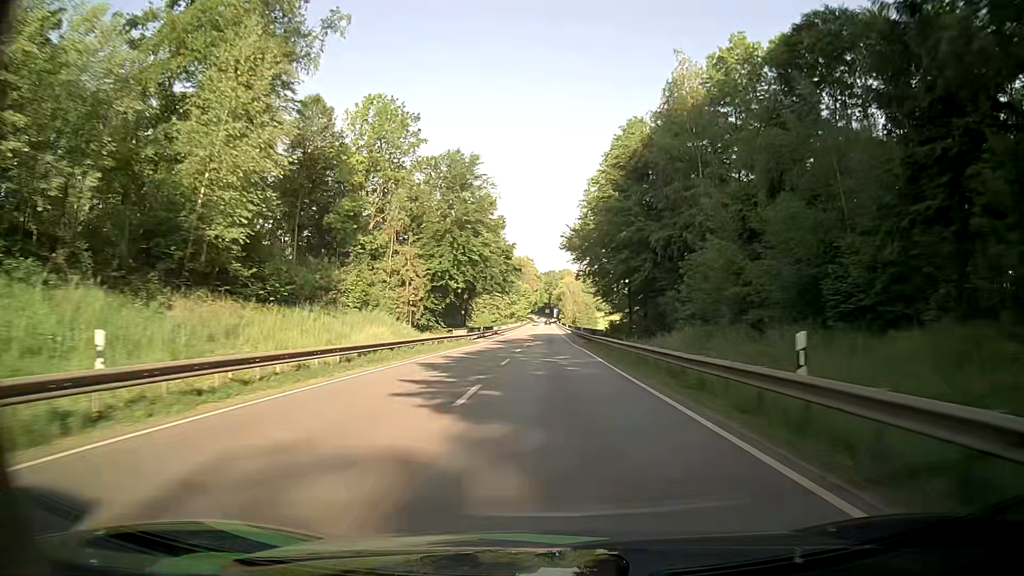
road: primary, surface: asphalt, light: Day
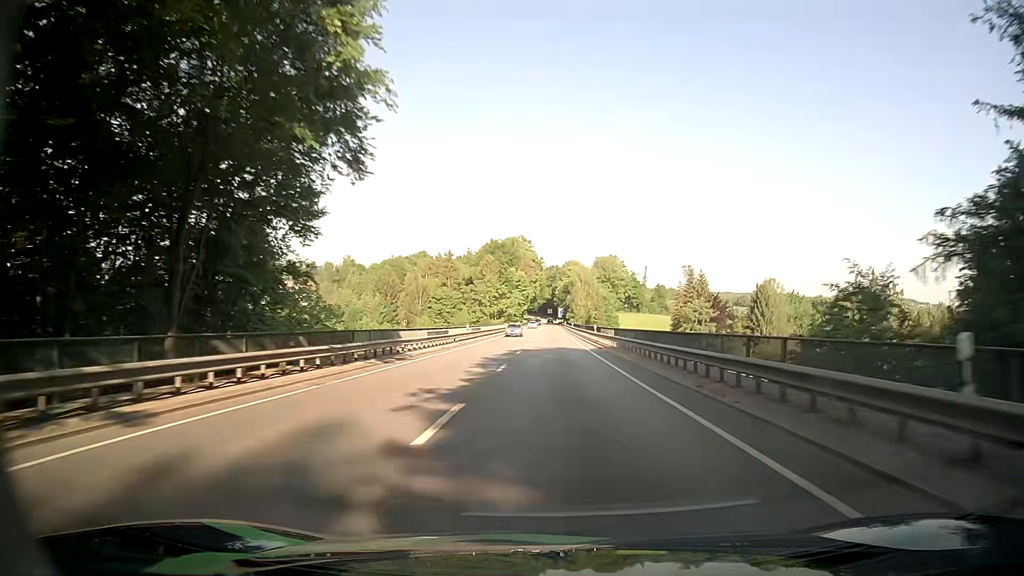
(-0.7, +63.9) m; 0°
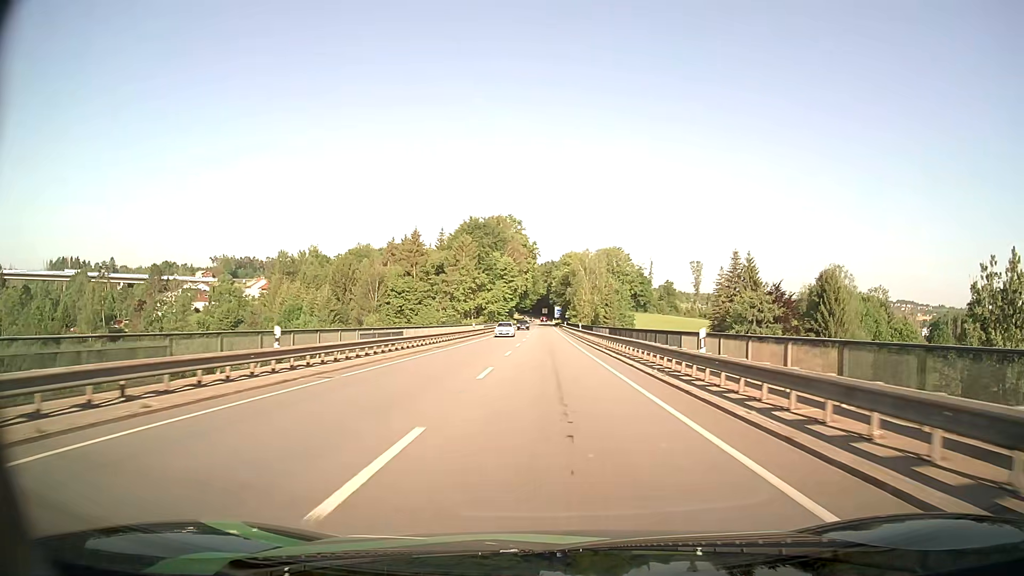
(-0.2, +38.6) m; 0°
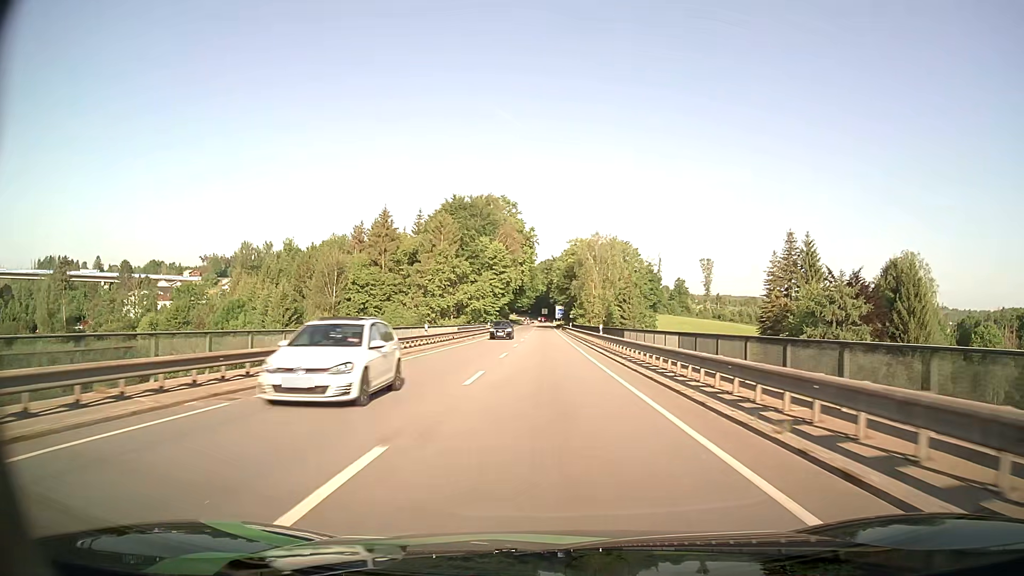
(0.0, +25.4) m; 0°
